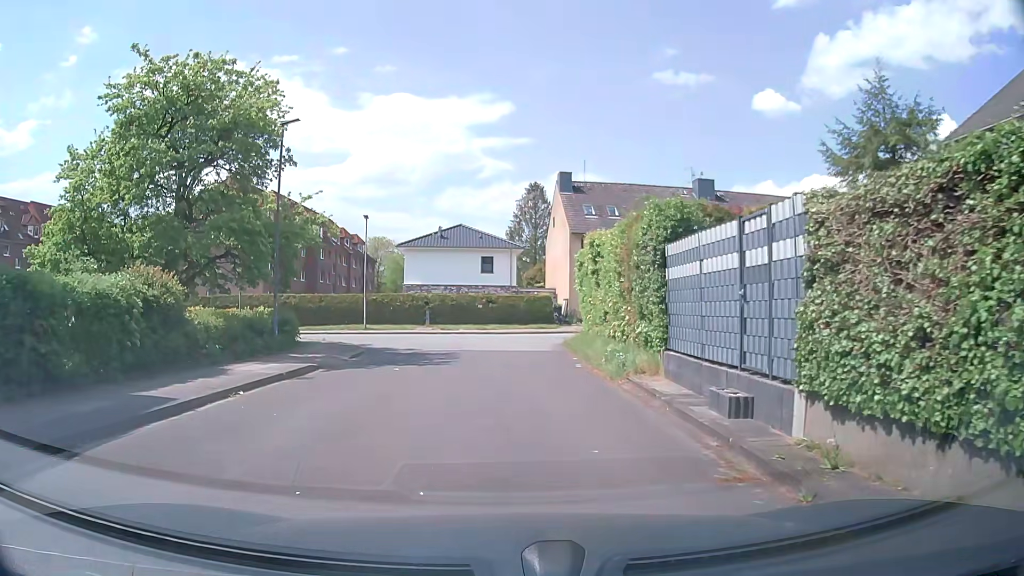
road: residential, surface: asphalt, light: Day
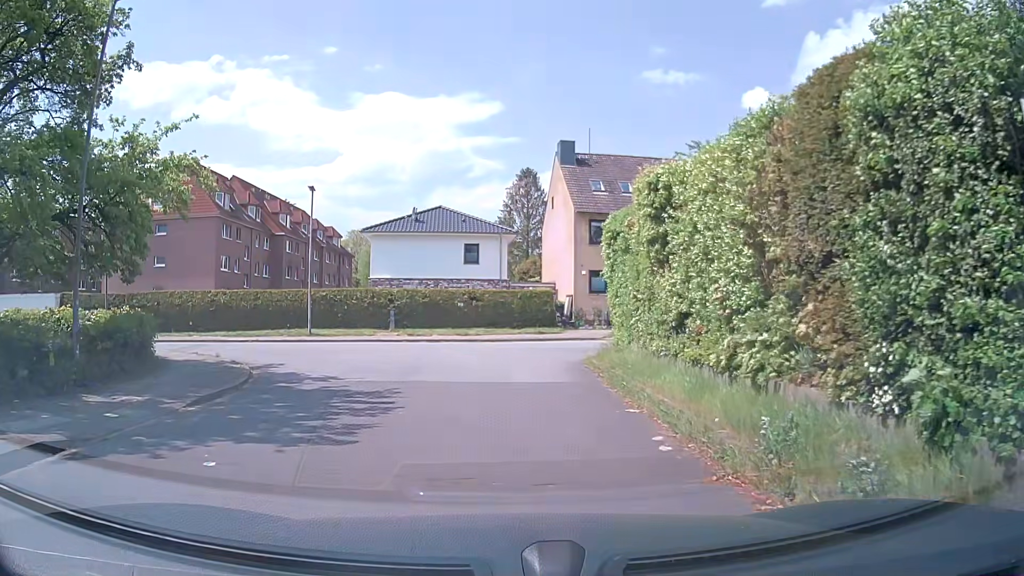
(+0.1, +9.3) m; +2°
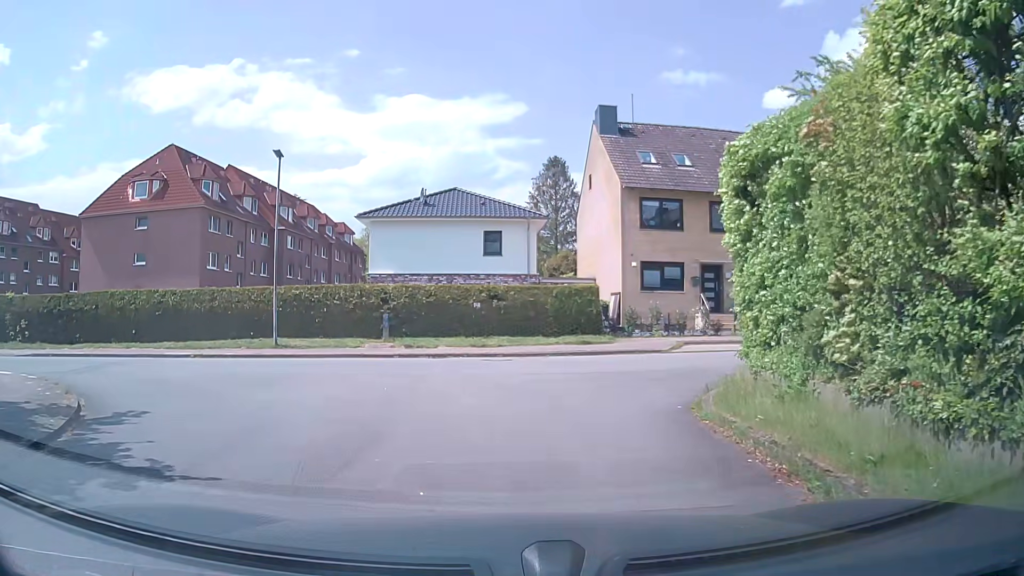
(-0.2, +7.6) m; -3°
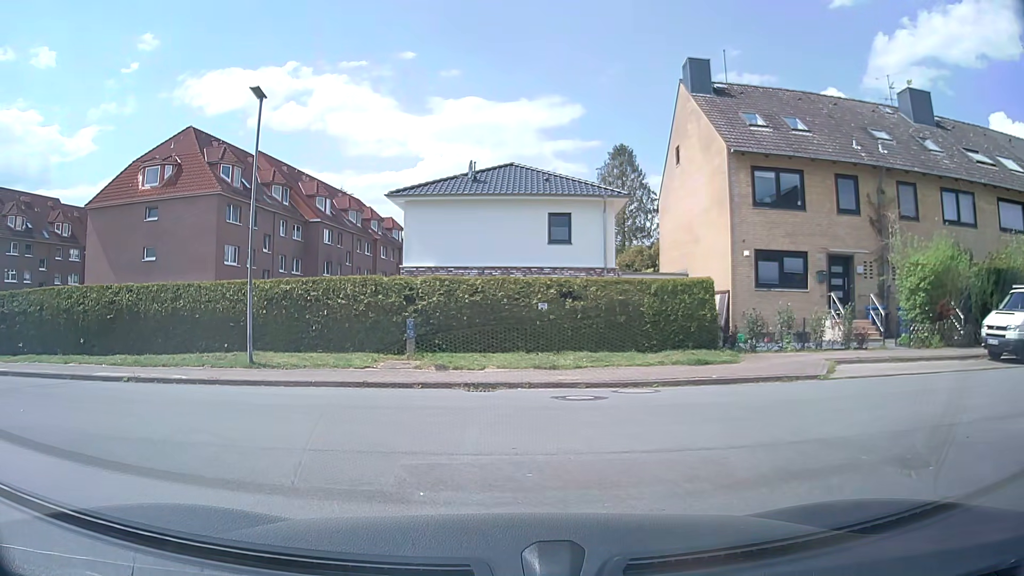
(-0.3, +7.0) m; -4°
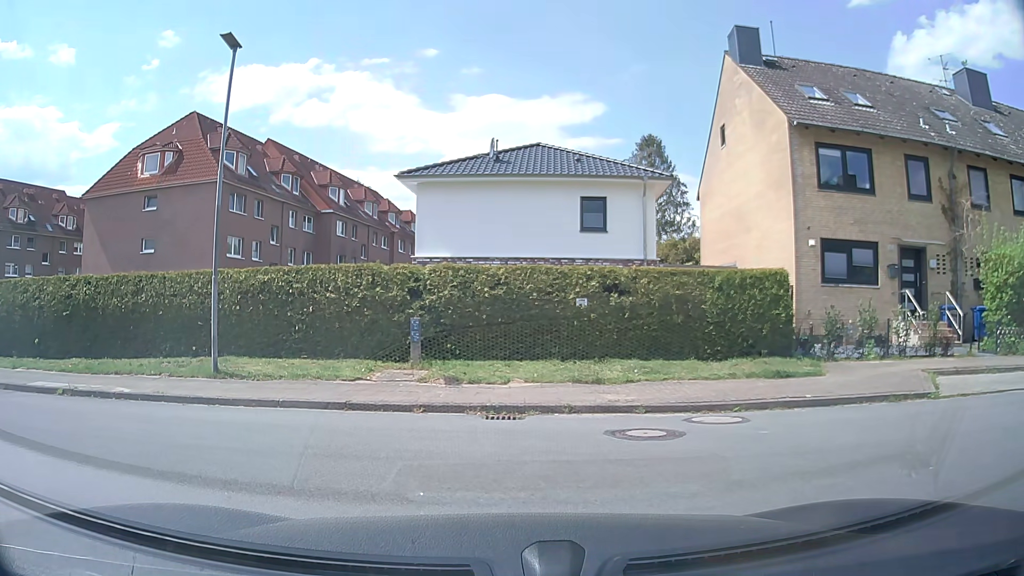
(-0.1, +3.2) m; -2°
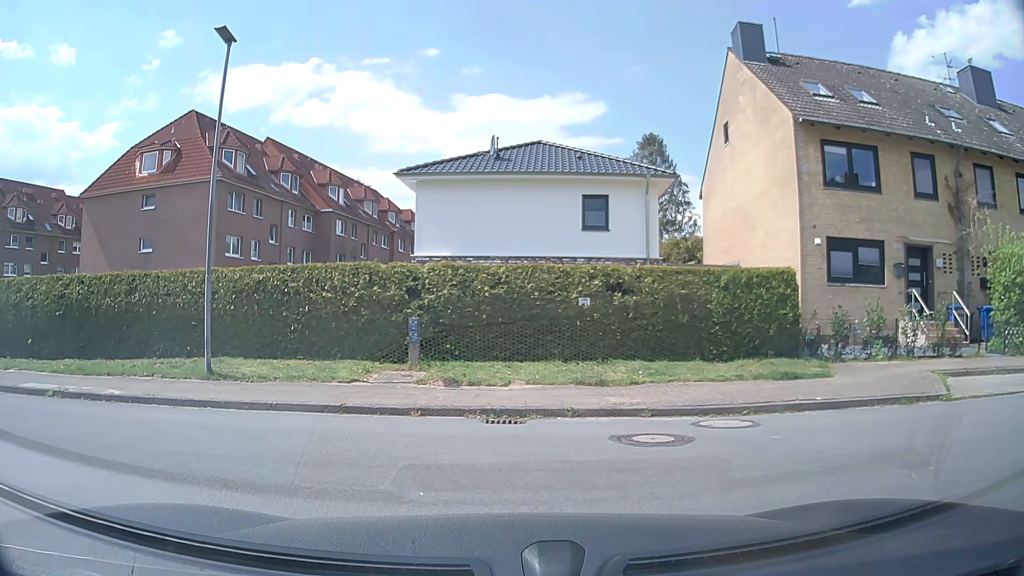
(0.0, +0.3) m; 0°
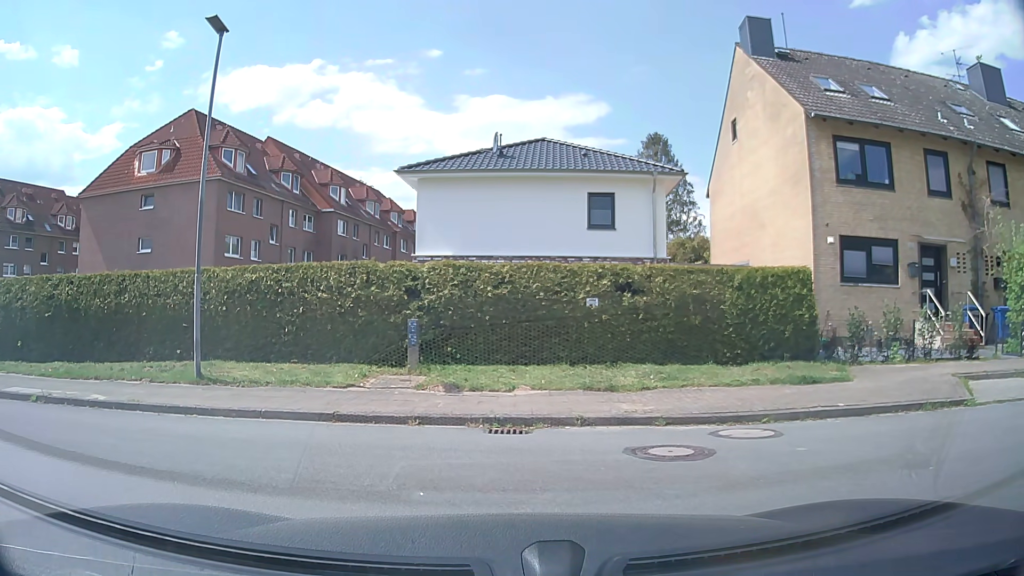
(0.0, +0.6) m; 0°
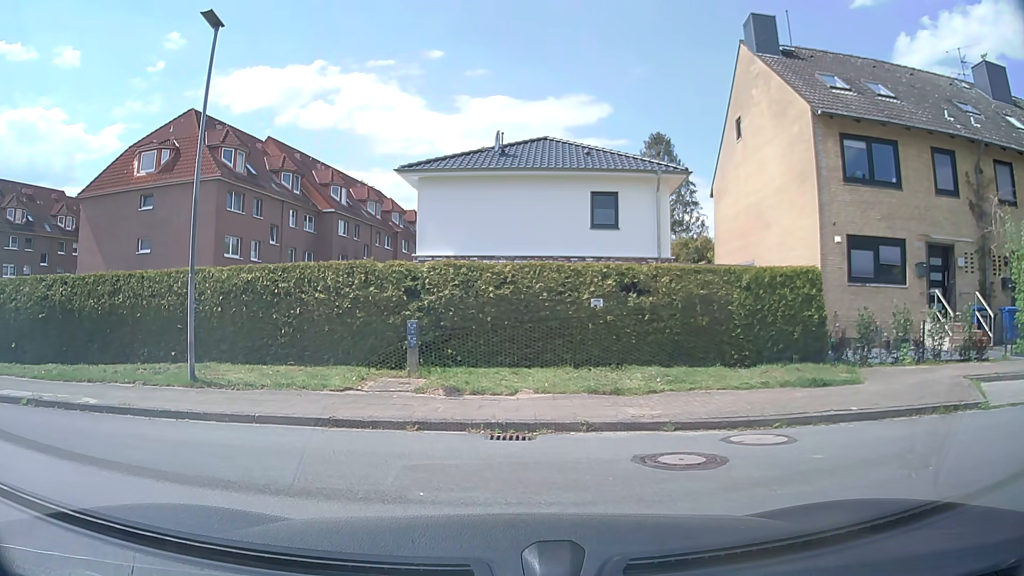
(0.0, +0.3) m; 0°
